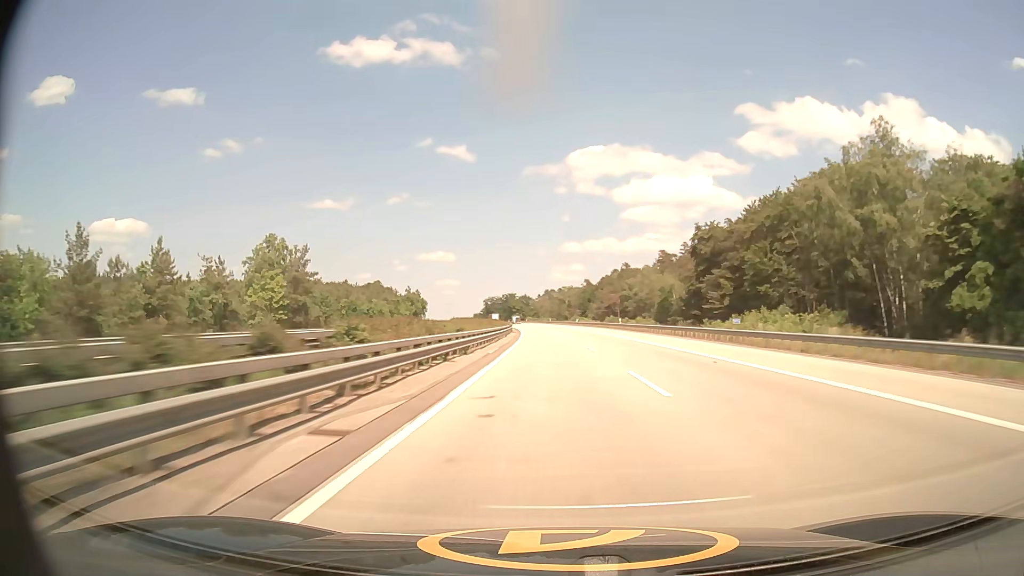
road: motorway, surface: asphalt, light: Day
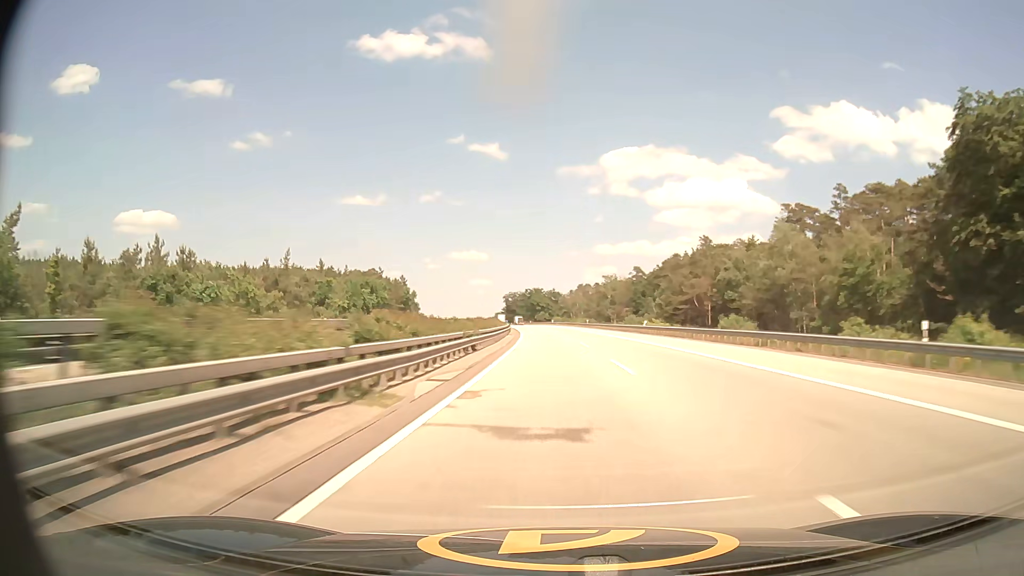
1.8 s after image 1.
(-1.0, +66.4) m; -3°
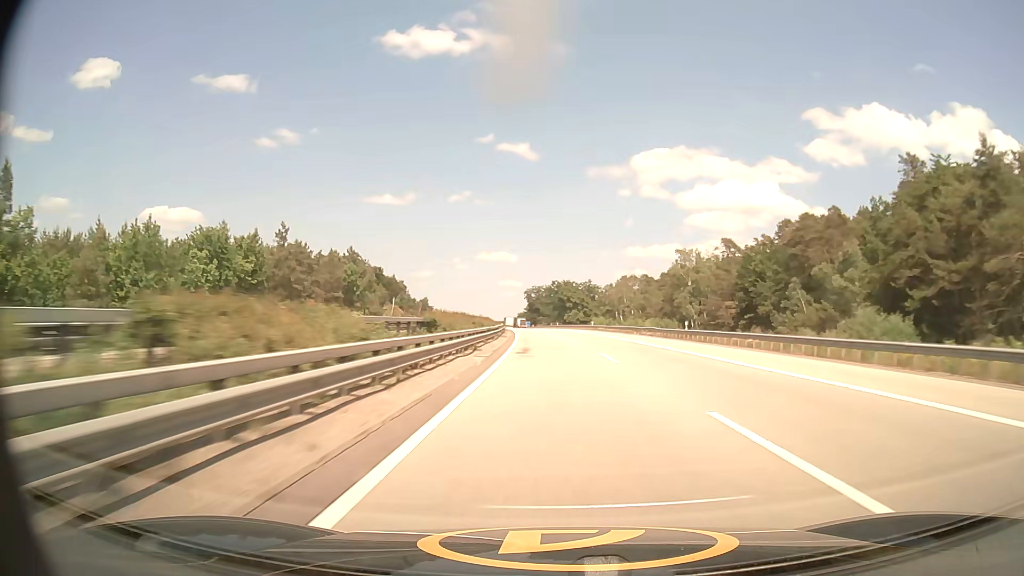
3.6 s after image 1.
(-1.5, +66.4) m; -2°
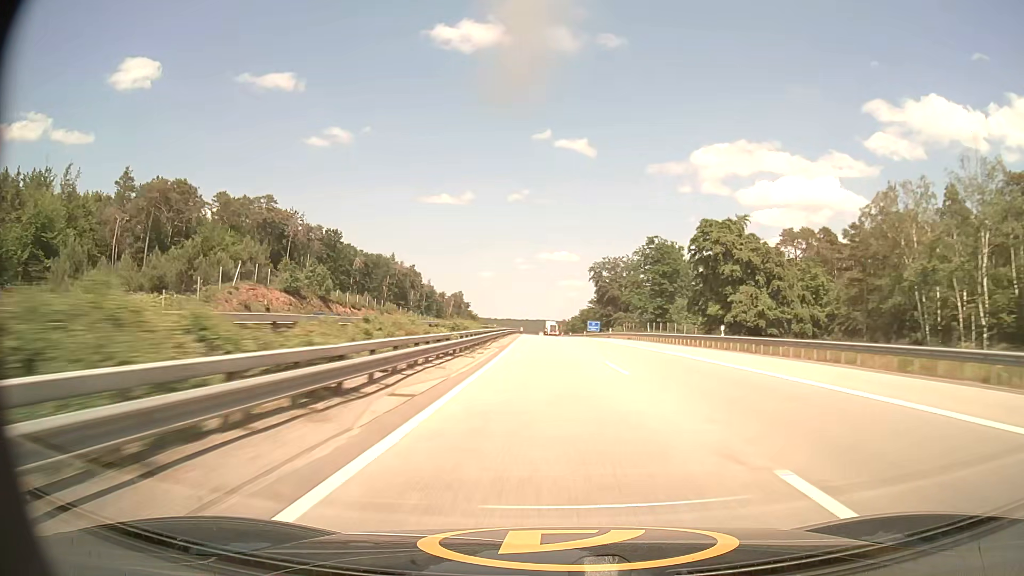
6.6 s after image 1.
(-5.1, +110.9) m; -5°
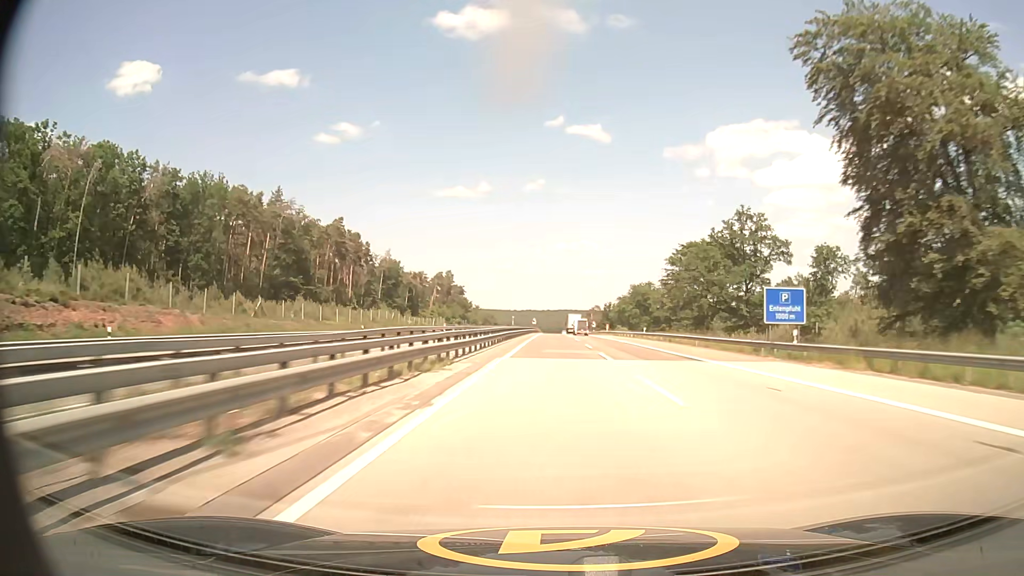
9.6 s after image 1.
(-2.9, +112.0) m; -2°
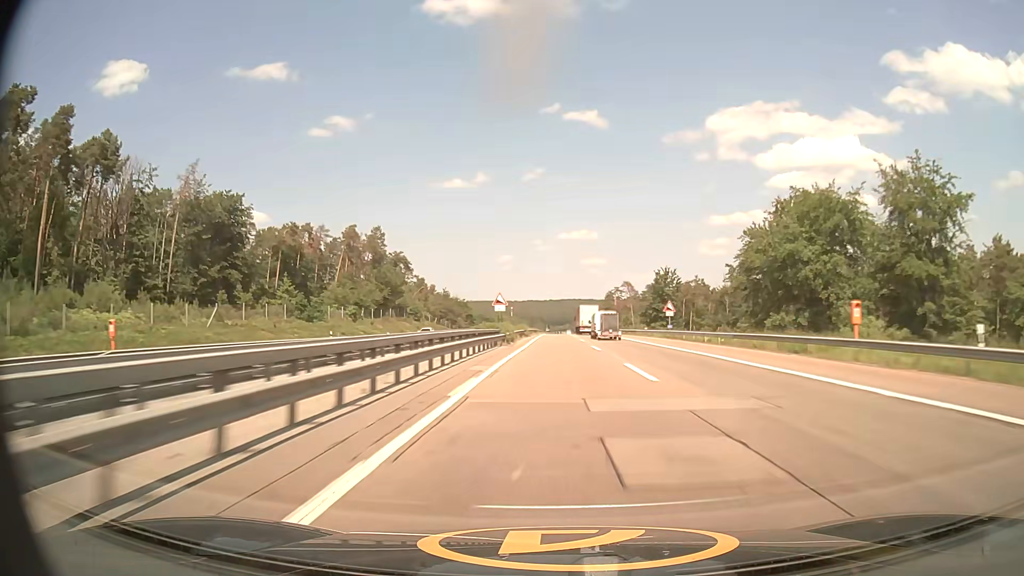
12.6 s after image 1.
(-0.1, +113.3) m; 0°
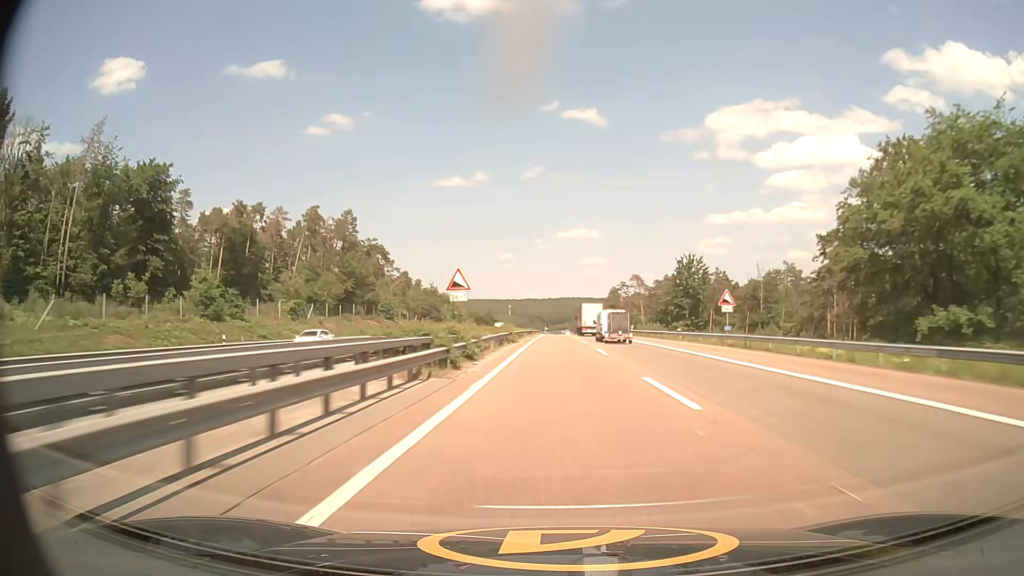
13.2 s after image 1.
(0.0, +22.6) m; 0°
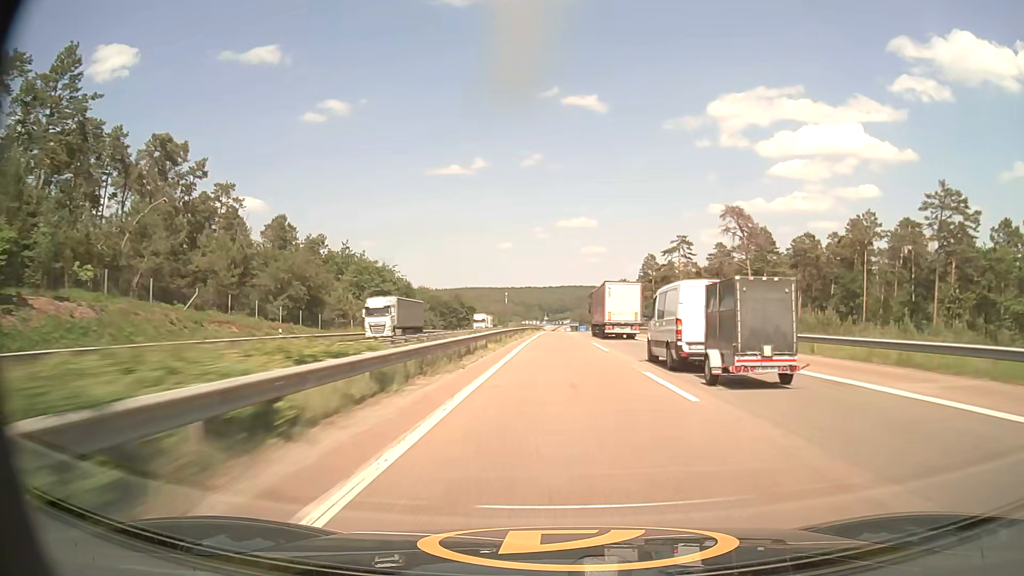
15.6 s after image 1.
(+0.1, +89.2) m; 0°
(0, +10) (0, +20) (0, +30) (0, +40) (0, +50) (0, +60) (0, +70) (0, +80) (0, +90) (0, +100) m
